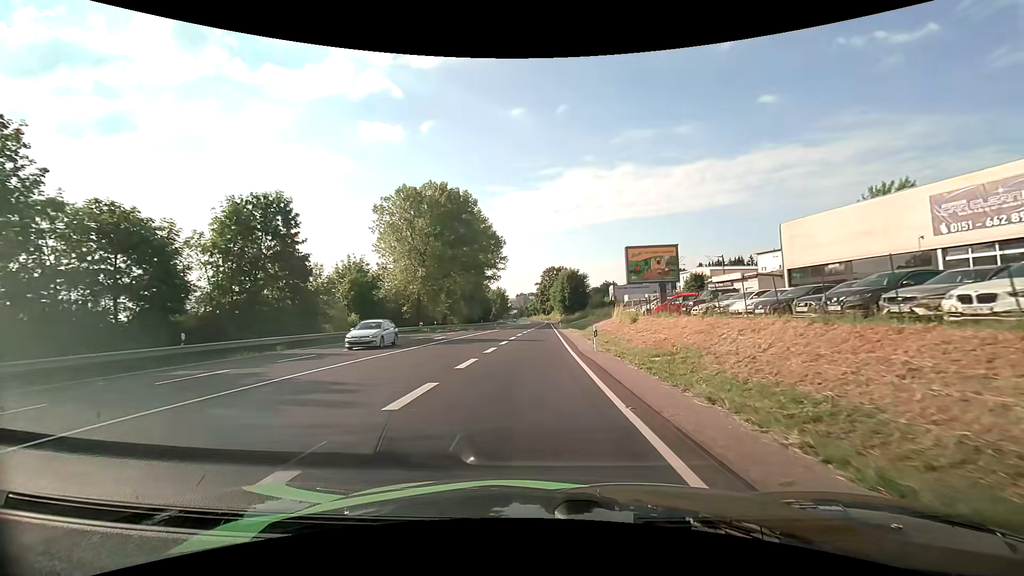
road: primary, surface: asphalt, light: Day
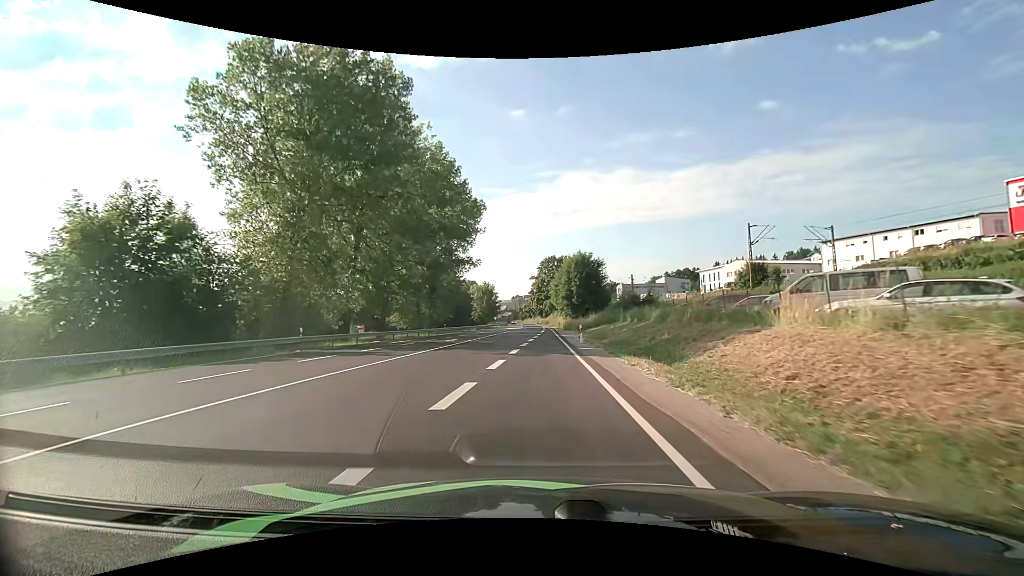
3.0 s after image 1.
(+0.2, +36.6) m; +1°
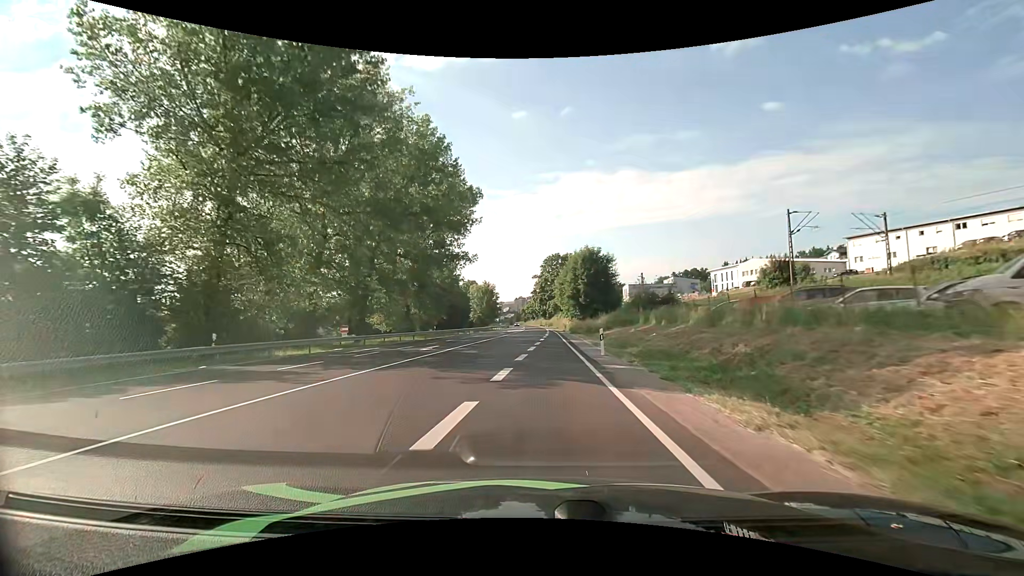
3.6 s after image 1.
(0.0, +8.3) m; -1°
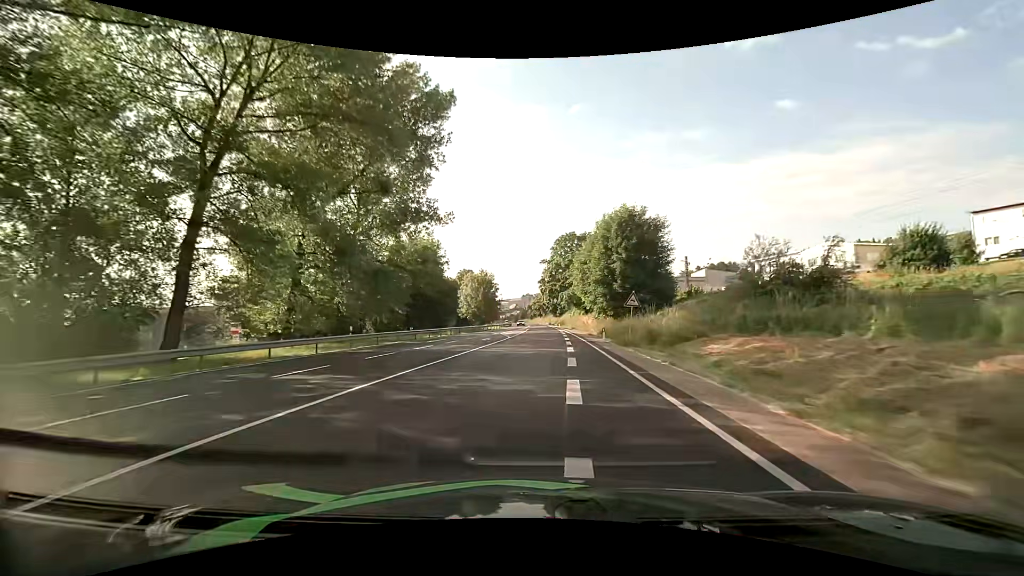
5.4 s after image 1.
(-0.3, +27.9) m; -1°
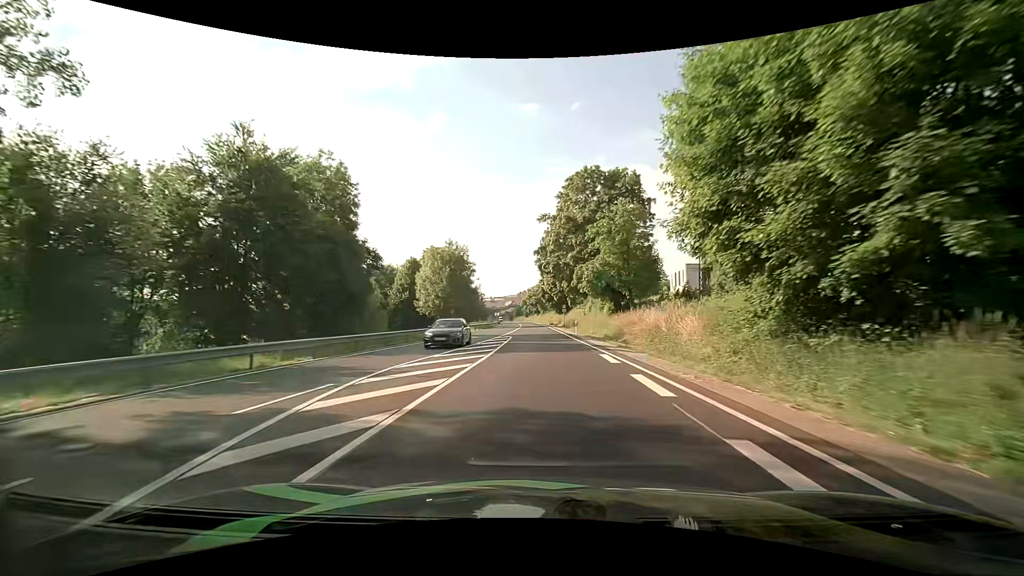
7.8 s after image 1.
(+0.4, +41.6) m; +1°
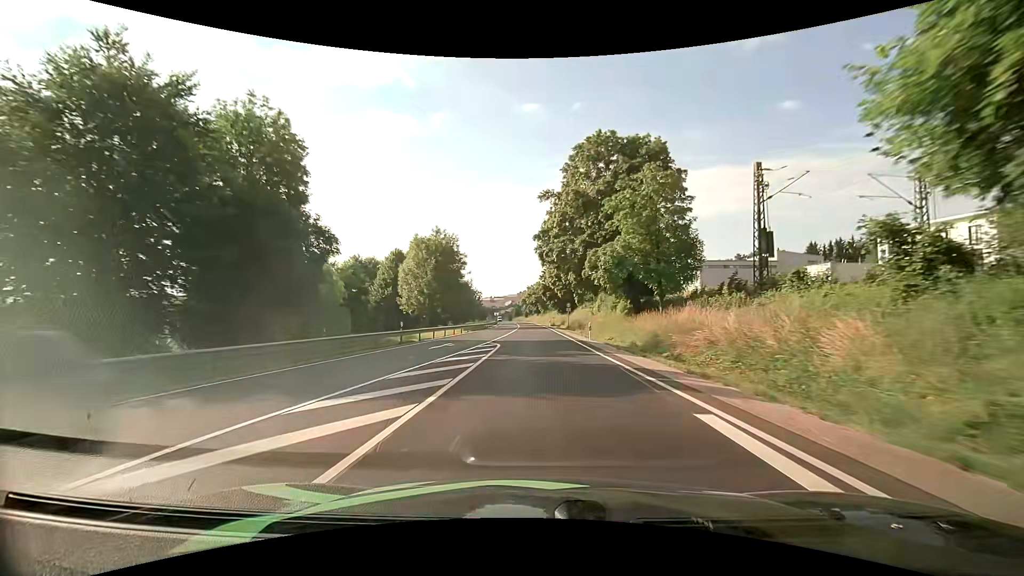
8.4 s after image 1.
(0.0, +10.7) m; 0°
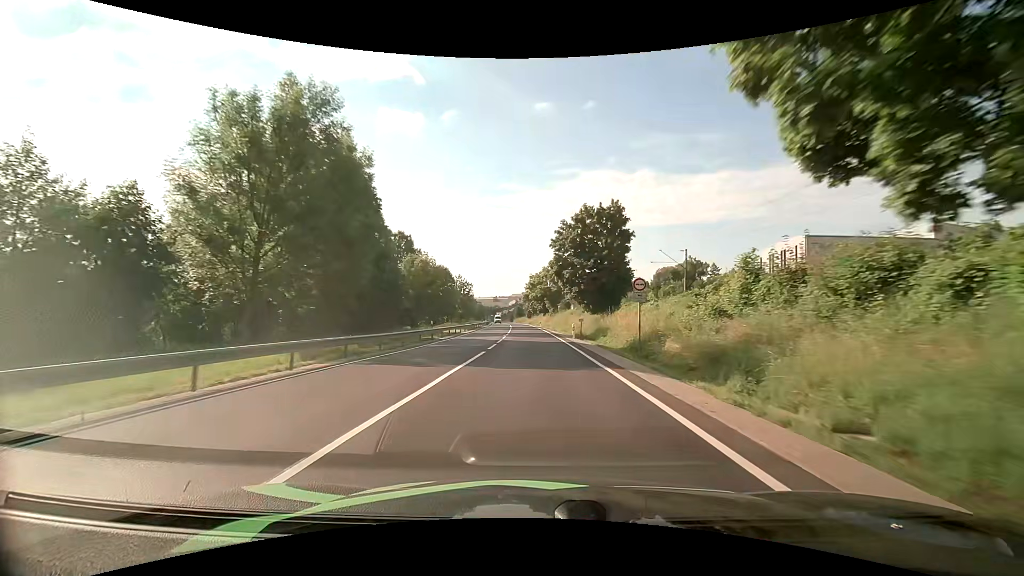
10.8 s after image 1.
(-0.7, +43.5) m; -2°
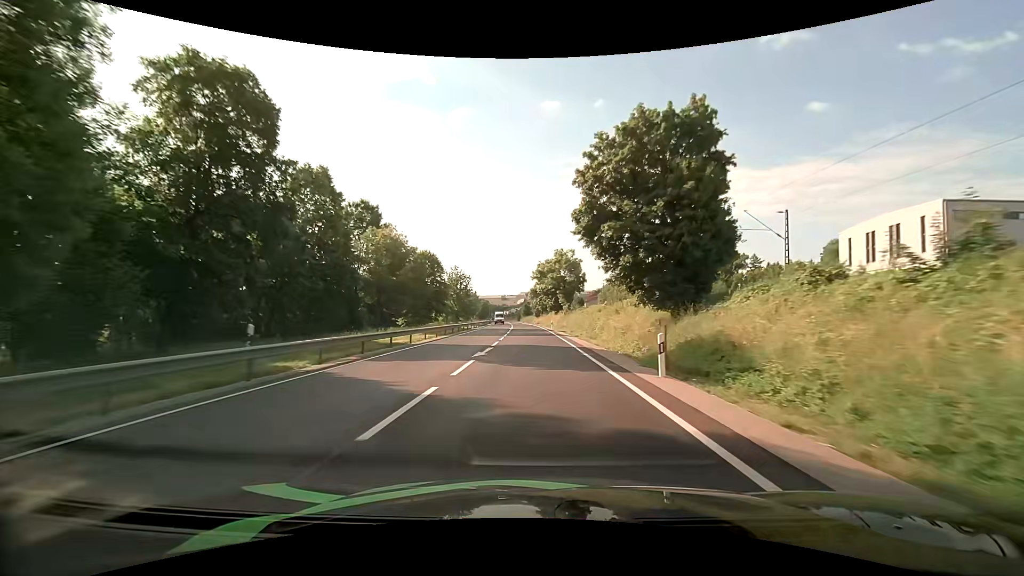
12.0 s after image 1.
(+0.1, +22.8) m; -1°
(0, +10) (0, +20) (0, +30) (-1, +40) (-1, +50) (-1, +60) (-2, +70) (-2, +80) (-3, +90) (-3, +100) m
